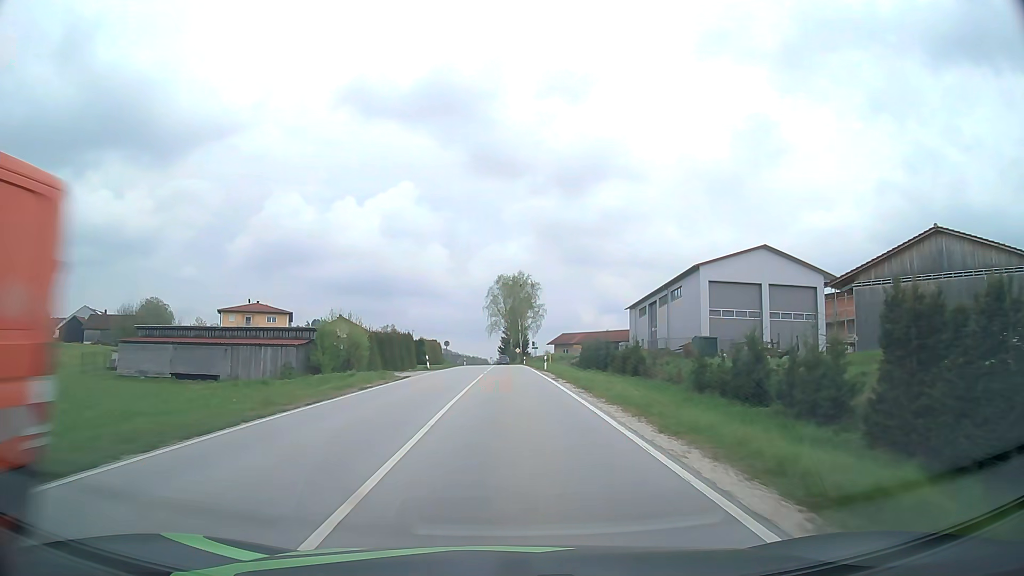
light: Day
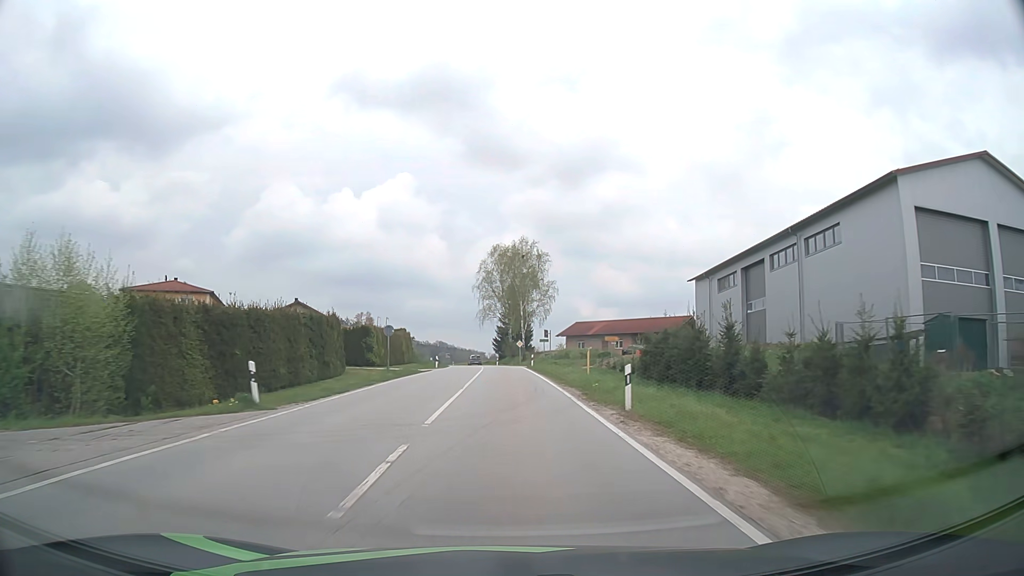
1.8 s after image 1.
(+0.1, +33.7) m; 0°
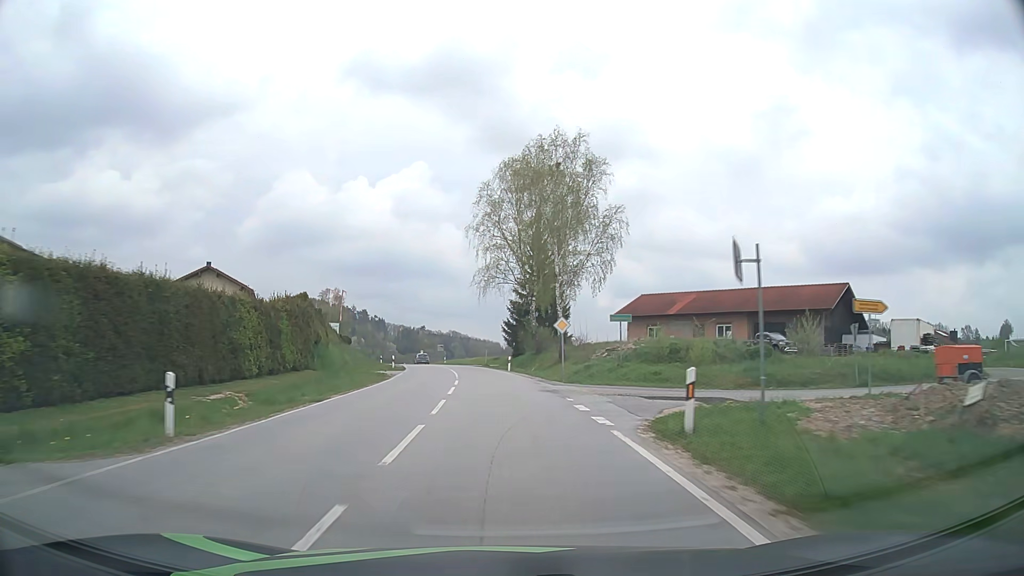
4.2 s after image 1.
(-0.4, +46.2) m; -1°
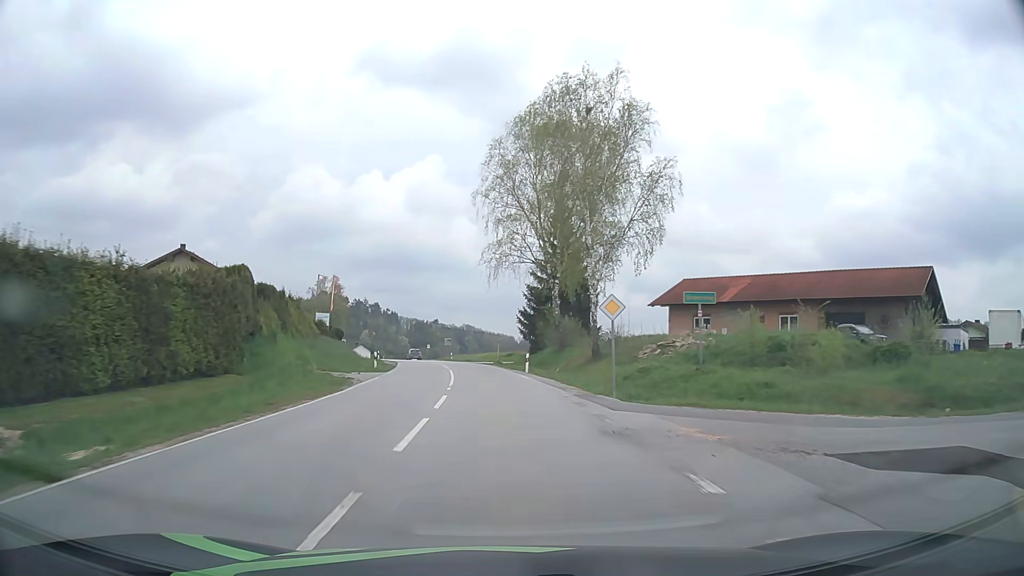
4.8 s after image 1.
(-0.1, +11.4) m; -1°
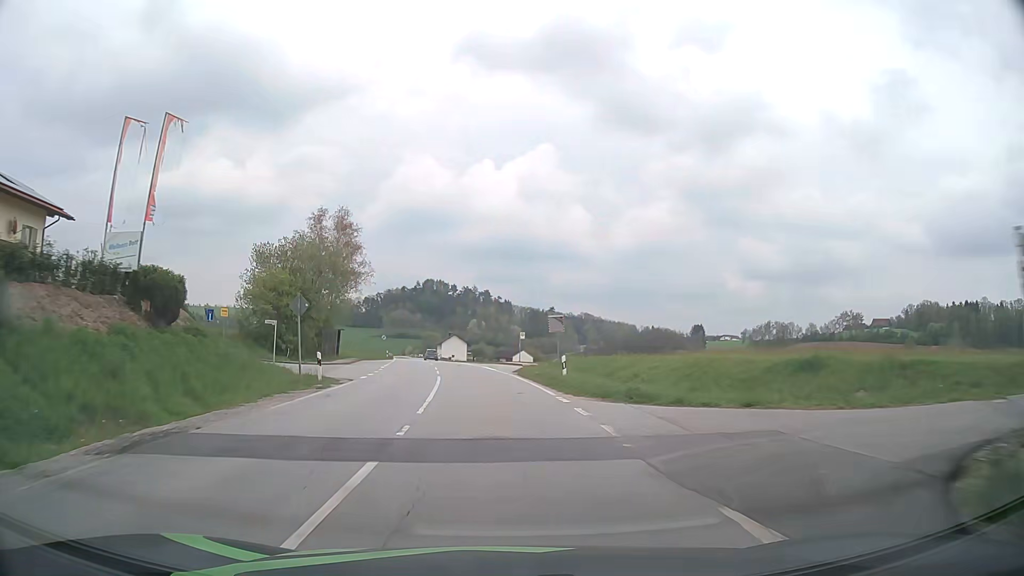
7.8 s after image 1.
(-4.2, +55.7) m; -10°
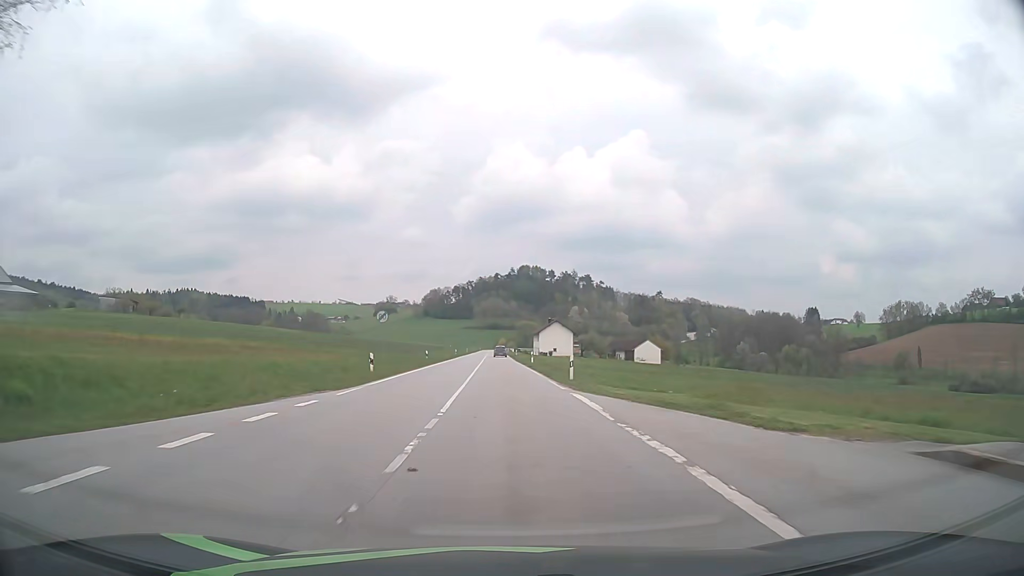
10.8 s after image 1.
(-4.6, +55.3) m; -8°
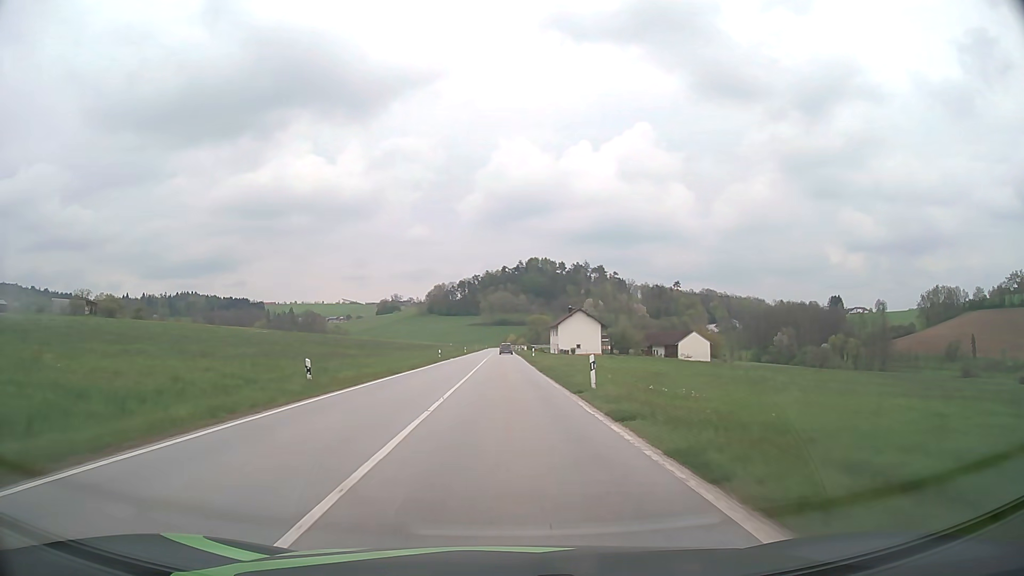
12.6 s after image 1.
(-0.2, +34.3) m; -1°
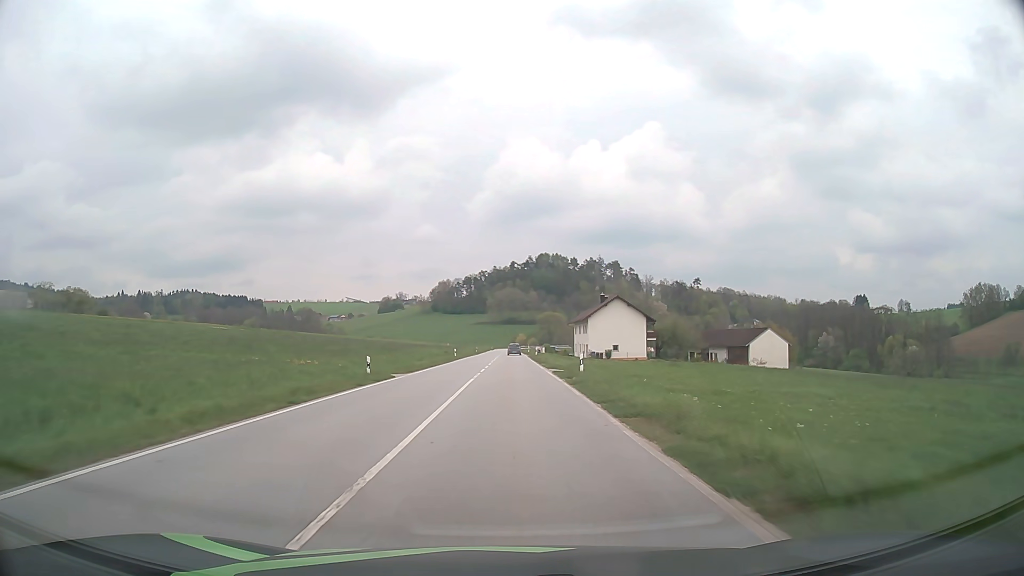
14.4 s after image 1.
(-0.3, +35.2) m; -1°
(0, +10) (0, +20) (0, +30) (0, +40) (0, +50) (0, +60) (0, +70) (0, +80) (0, +90) (+1, +100) m
